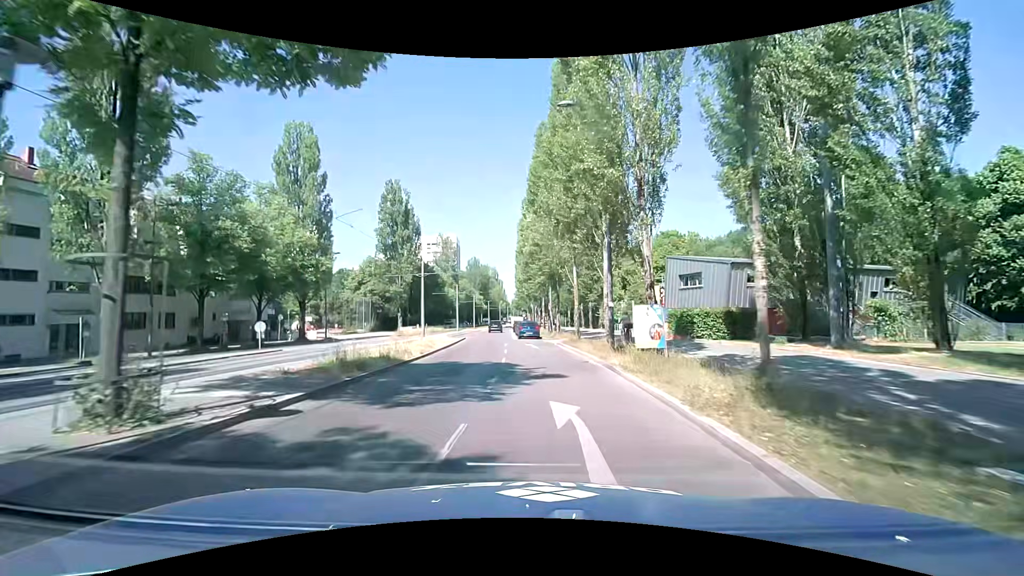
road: secondary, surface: asphalt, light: Day
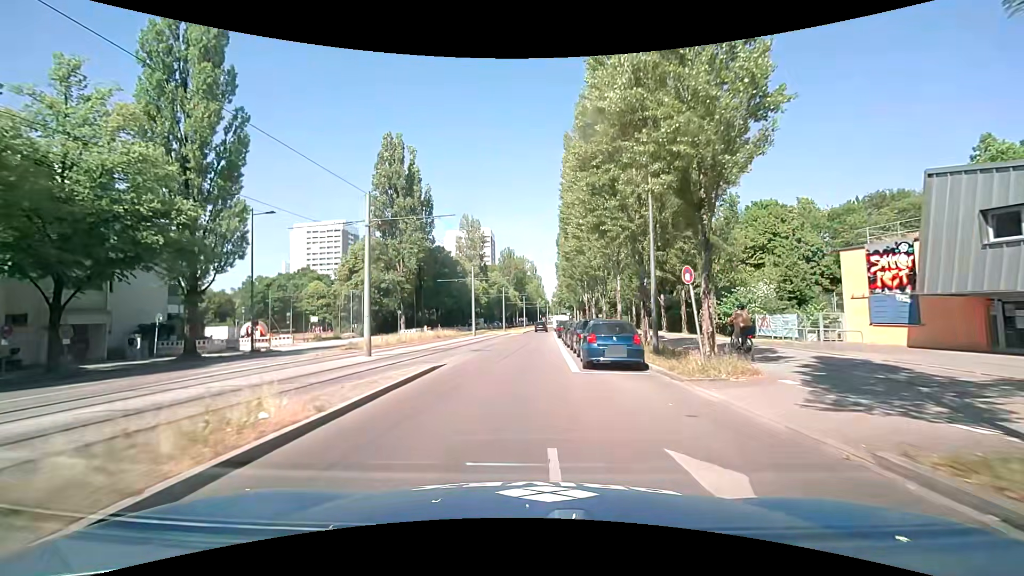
(-0.5, +25.2) m; -3°
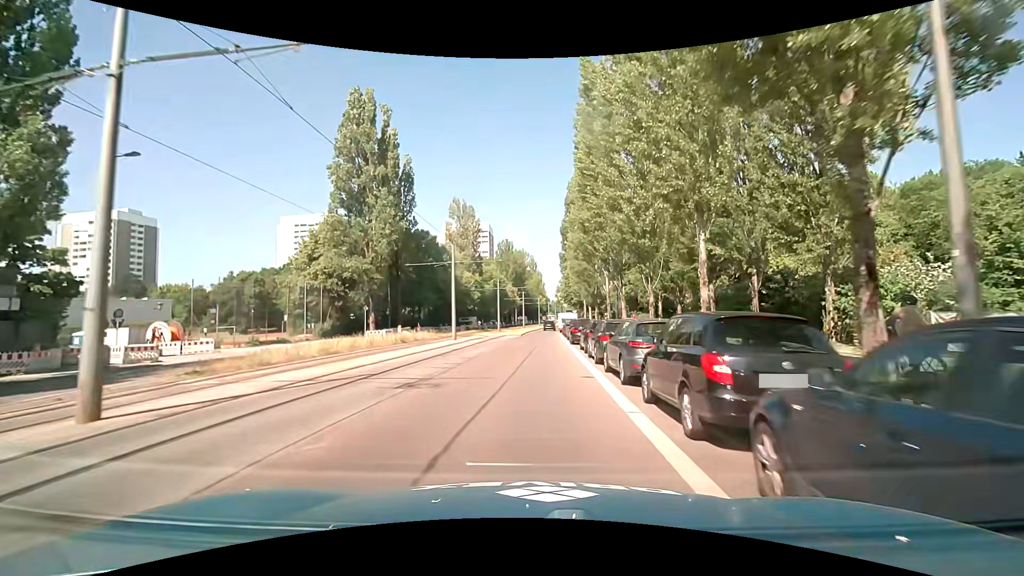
(0.0, +13.4) m; 0°
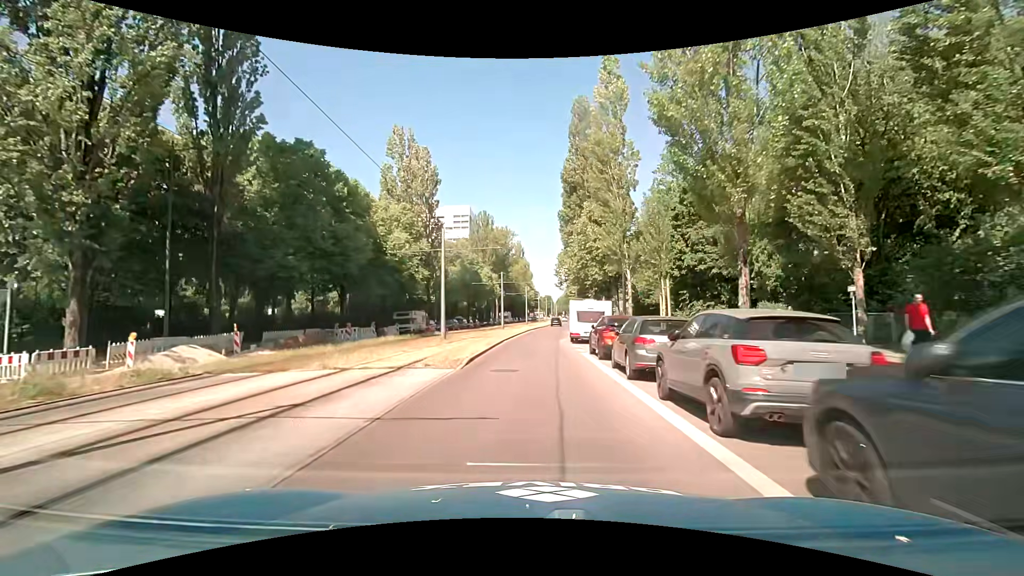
(+0.7, +34.2) m; +1°
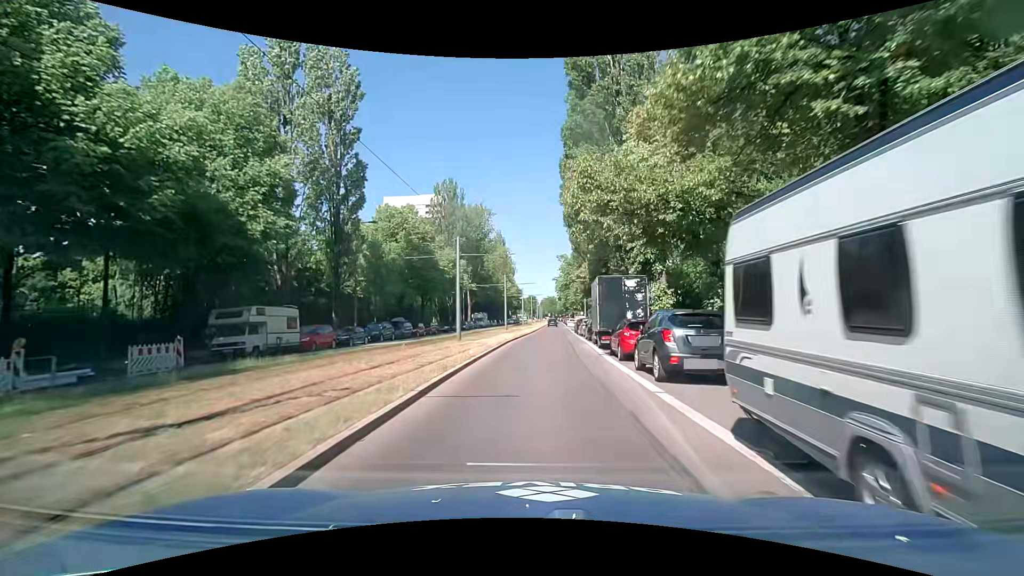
(+0.8, +27.3) m; +3°
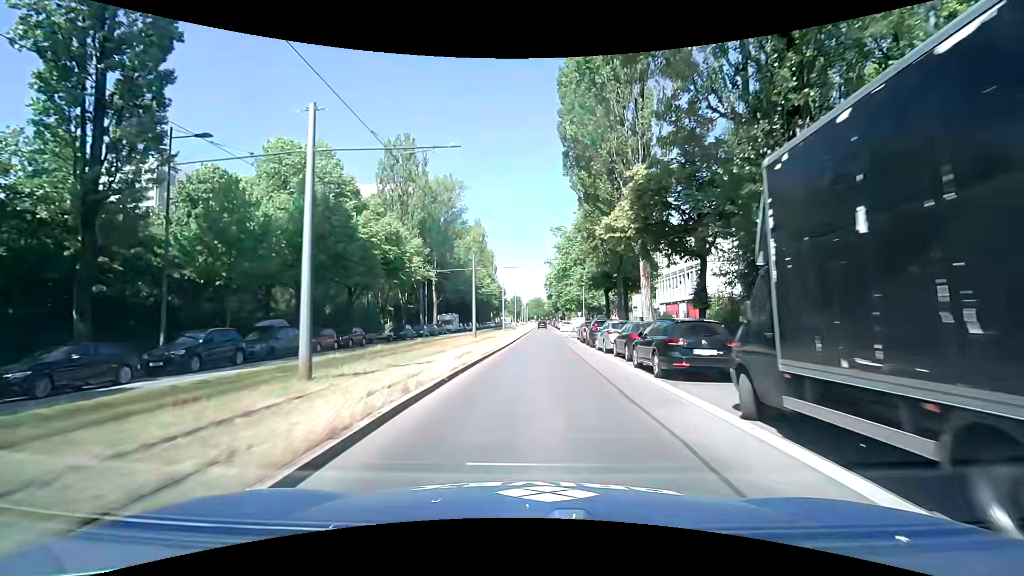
(+0.2, +21.1) m; +1°
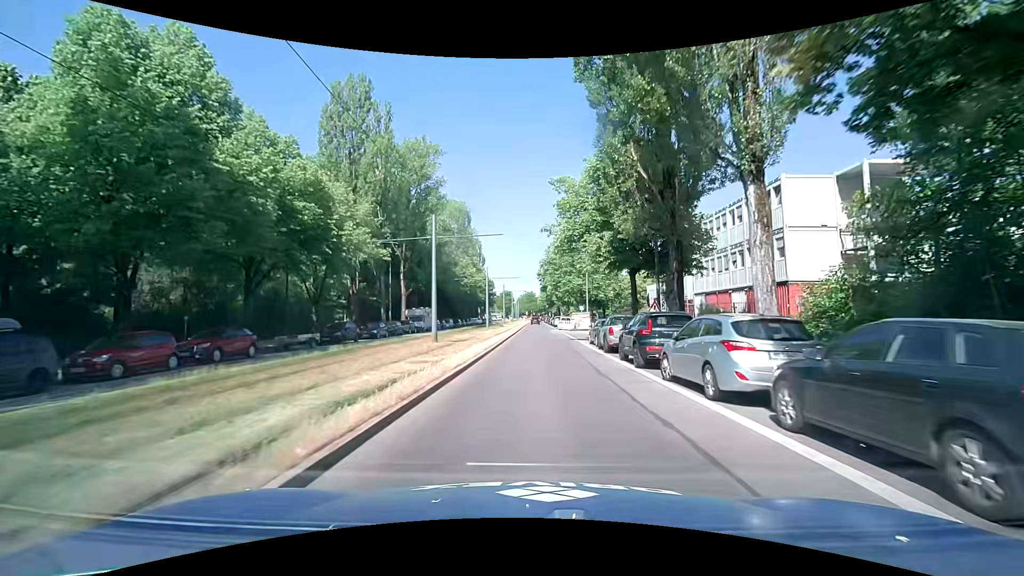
(+0.3, +14.2) m; +1°
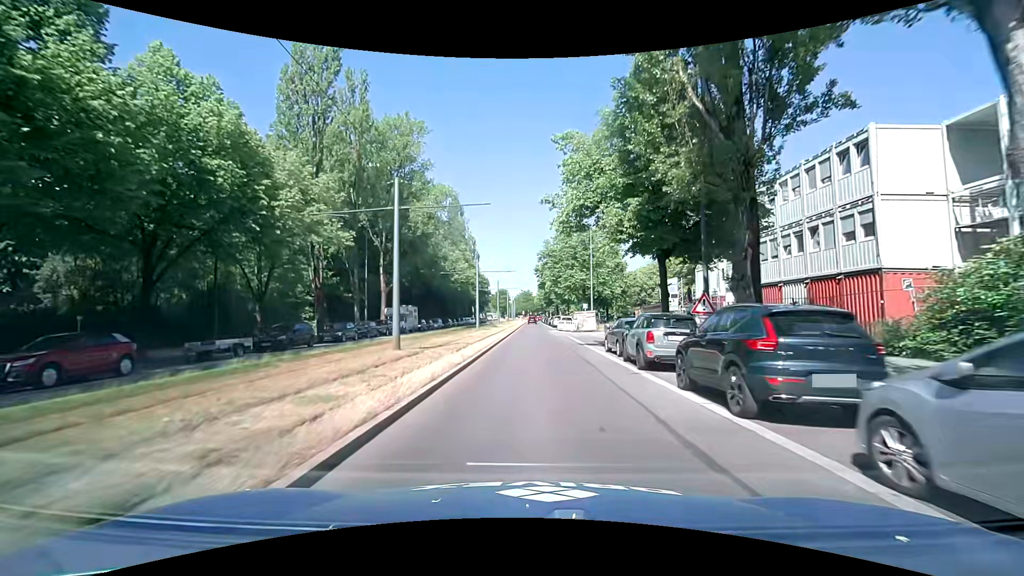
(0.0, +7.2) m; 0°
(0, +10) (0, +20) (0, +30) (0, +40) (0, +50) (0, +60) (0, +70) (0, +80) (0, +90) (0, +100) m
